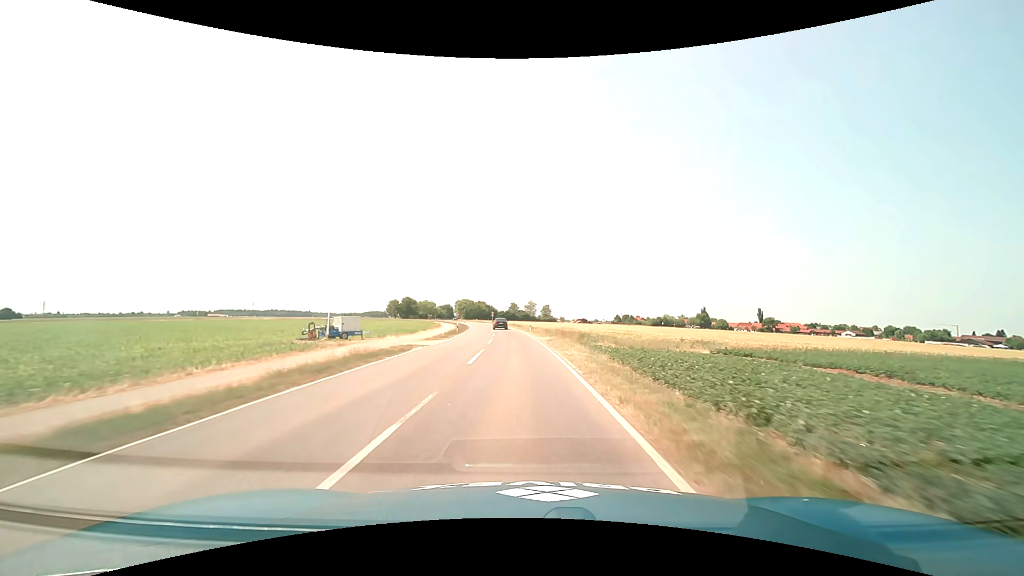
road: tertiary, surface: asphalt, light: Day
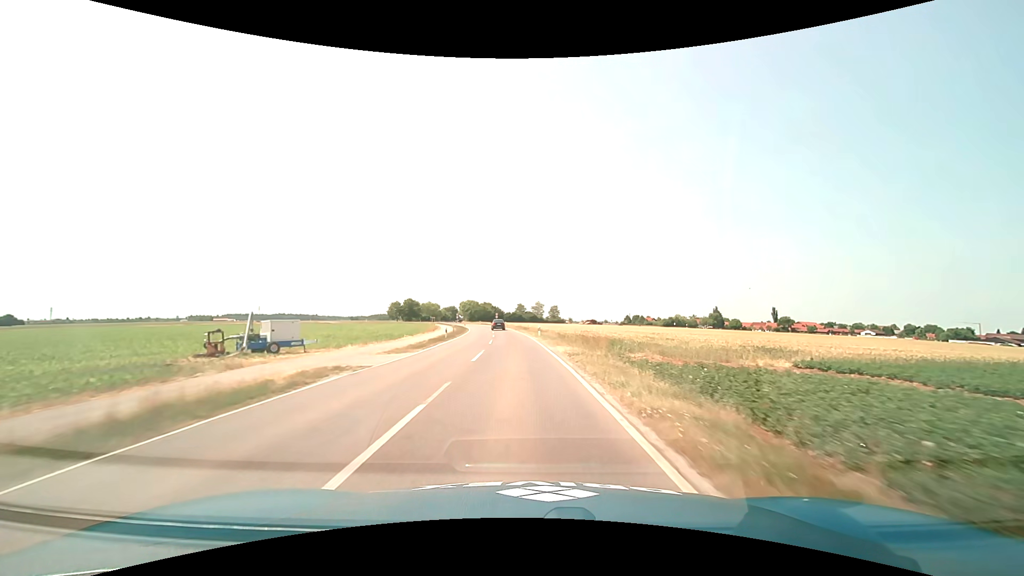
(-0.1, +10.8) m; -1°
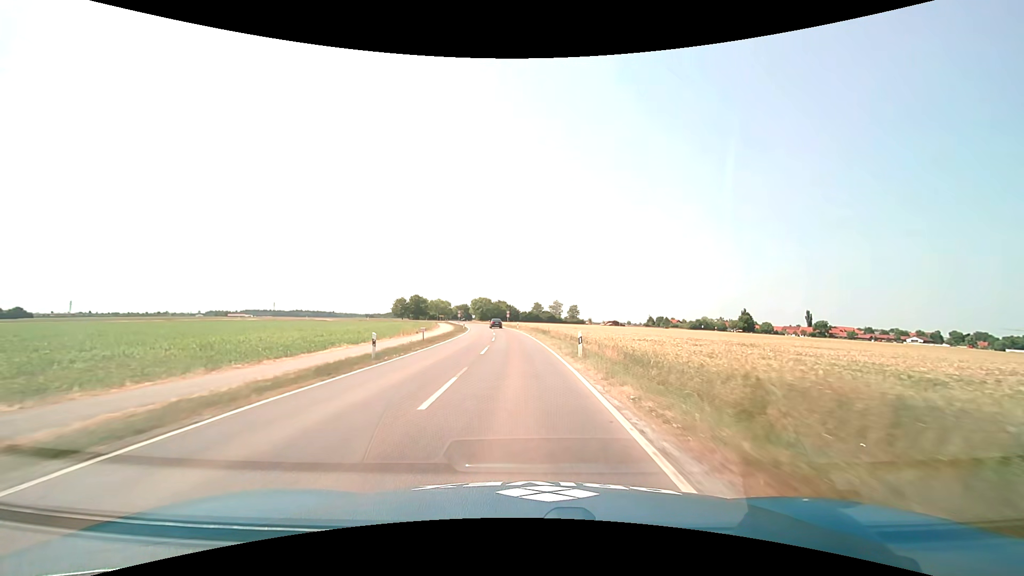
(-0.4, +21.6) m; -2°
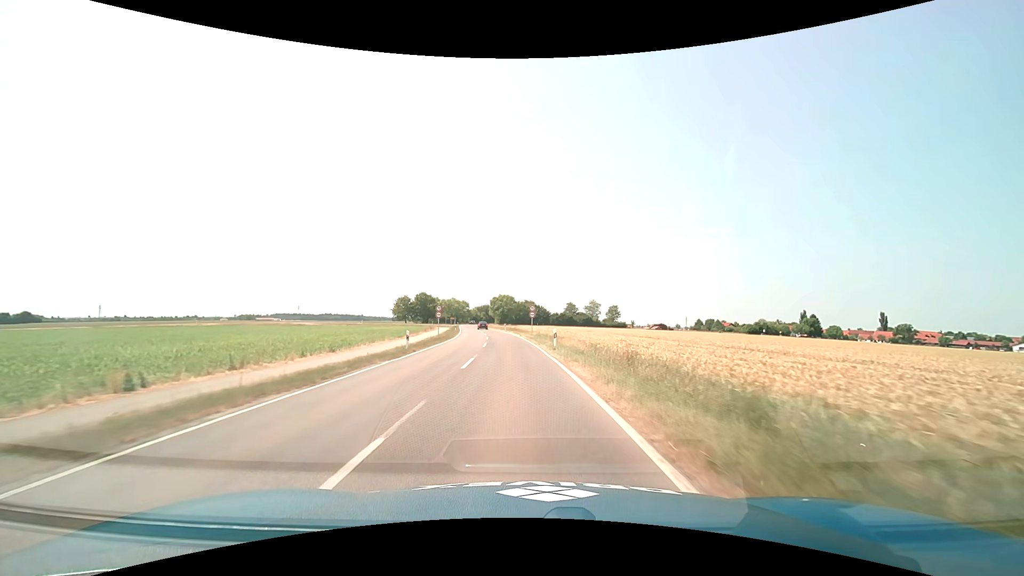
(-1.2, +43.0) m; -3°
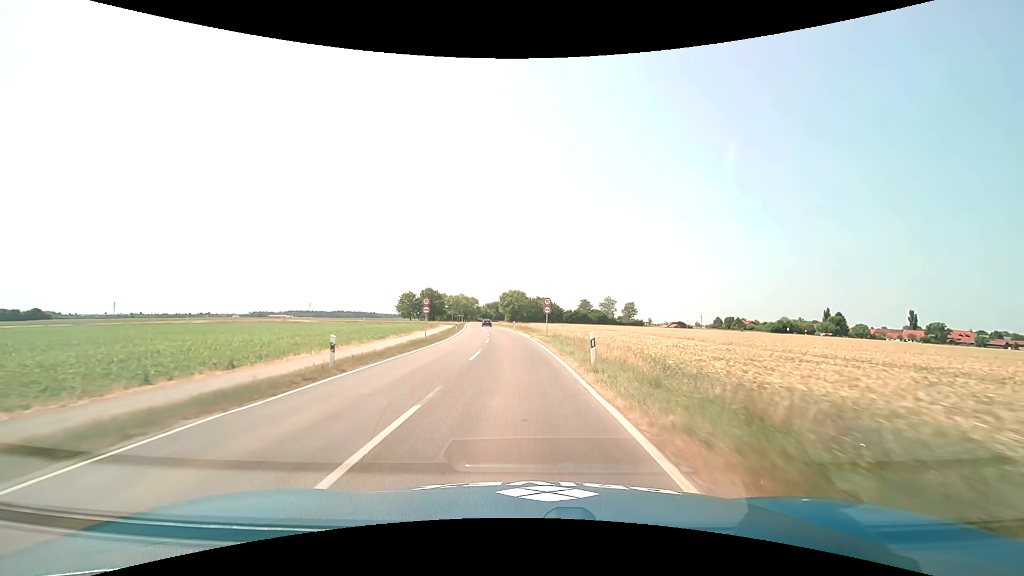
(-0.1, +10.8) m; -1°
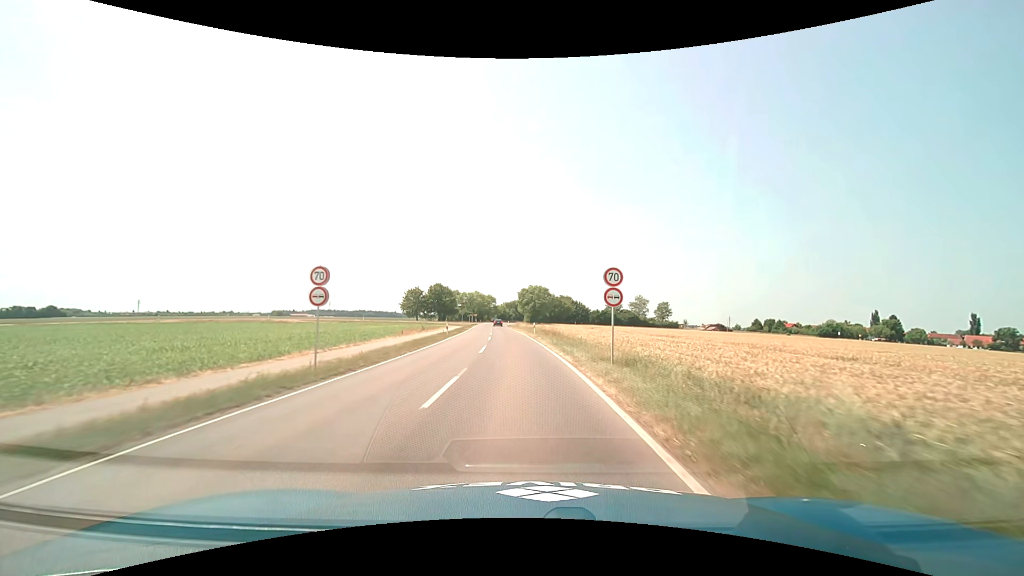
(-0.6, +21.5) m; -3°
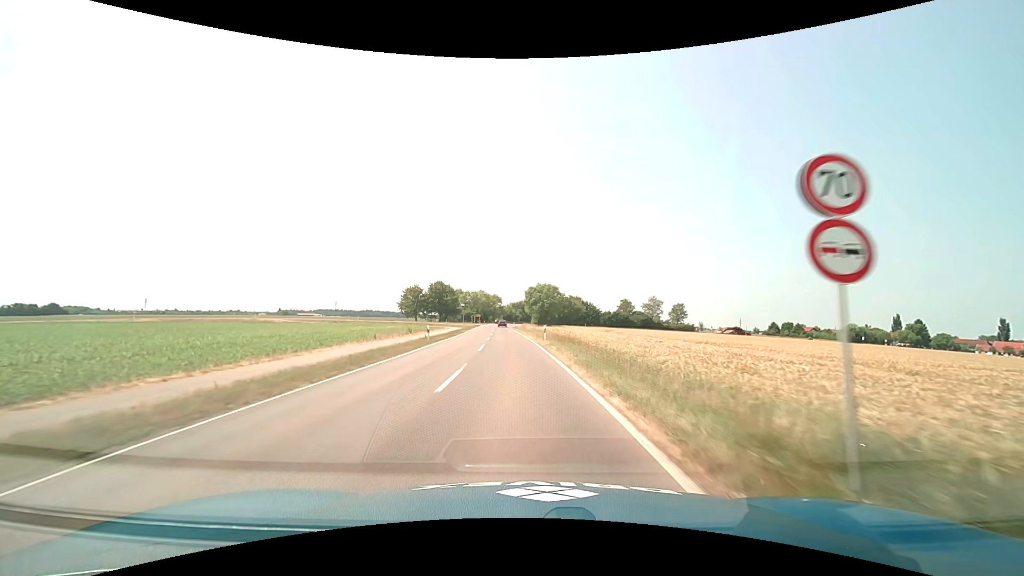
(-0.1, +10.7) m; -1°
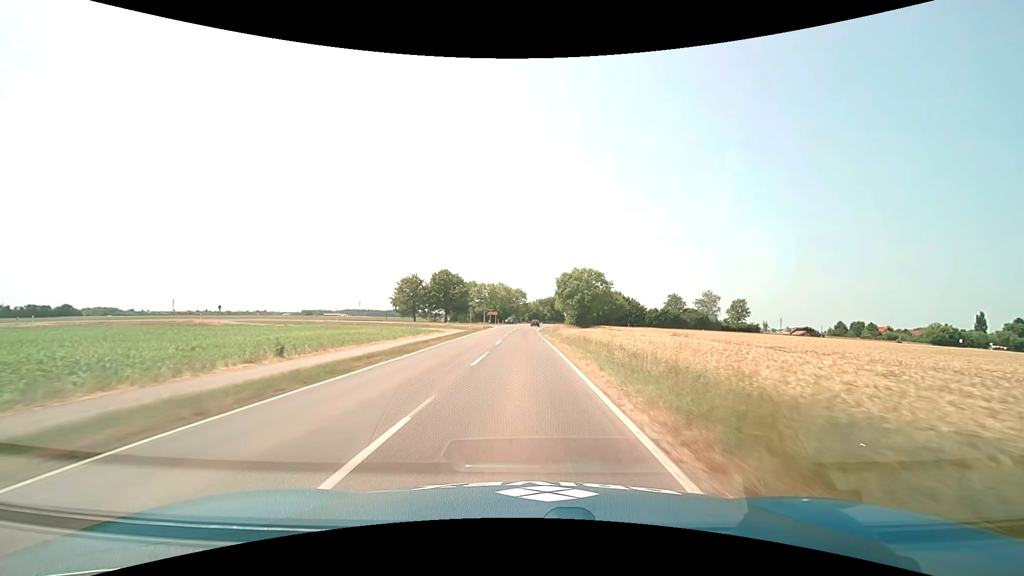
(-1.0, +31.9) m; -3°
(0, +10) (0, +20) (0, +30) (0, +40) (0, +50) (0, +60) (0, +70) (0, +80) (+1, +90) (+1, +100) m
